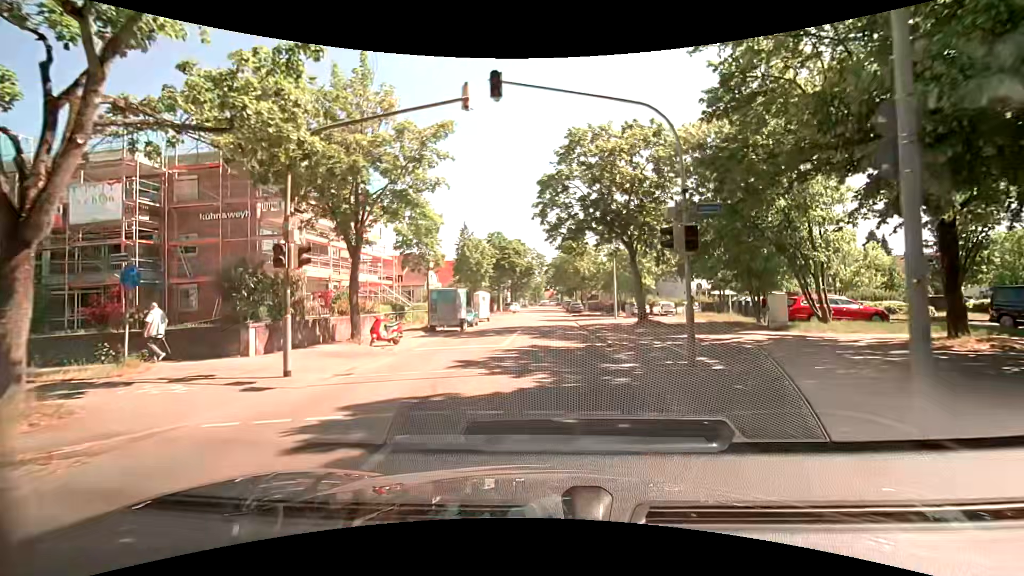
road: residential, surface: asphalt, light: Day
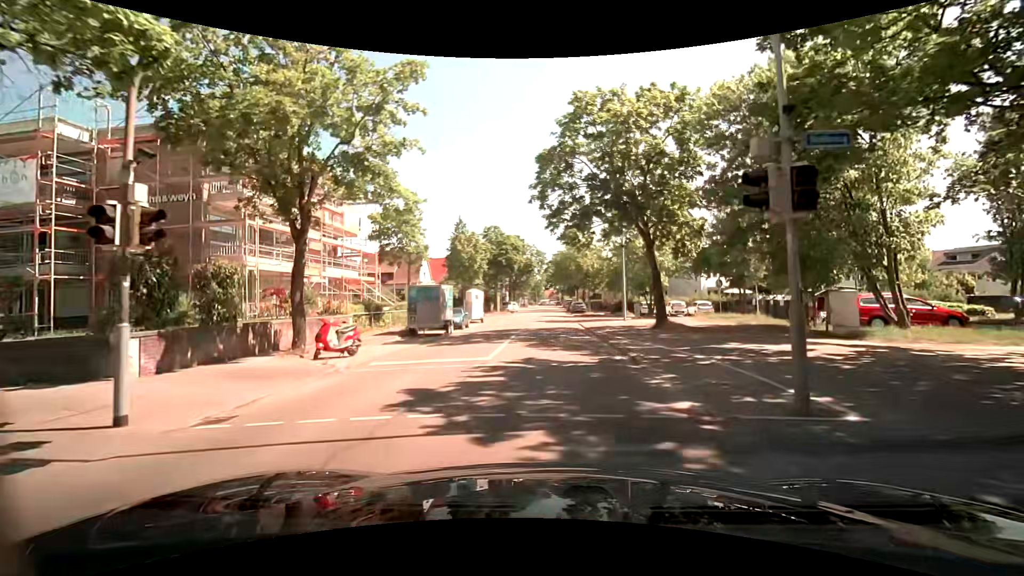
(0.0, +4.3) m; +1°
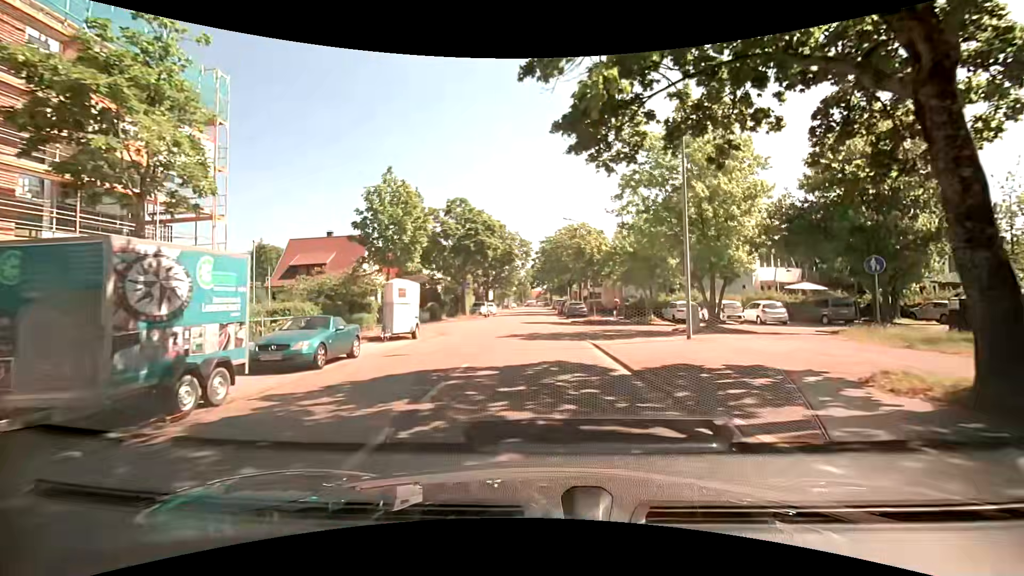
(+0.1, +17.2) m; +1°
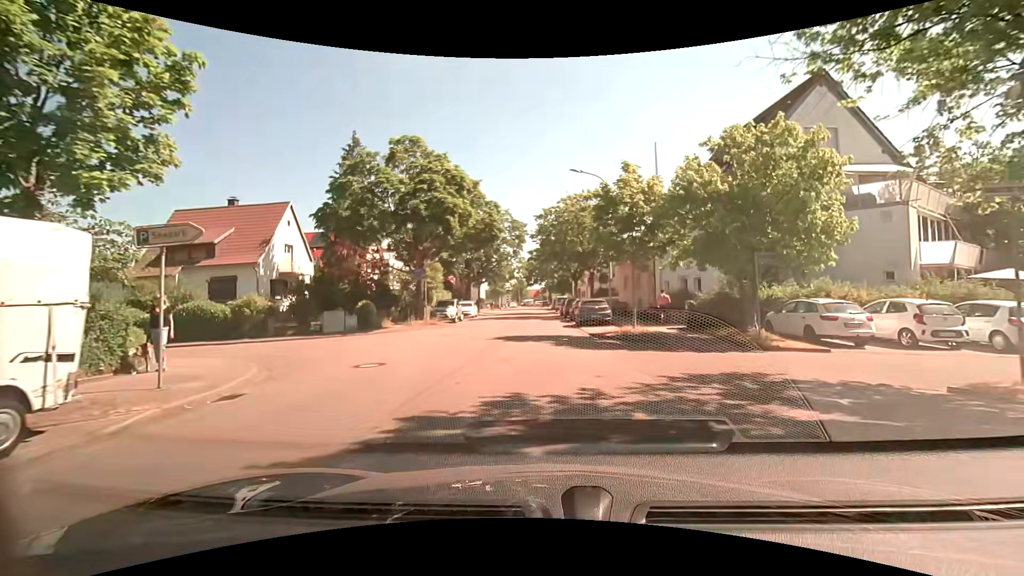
(+0.1, +16.9) m; 0°
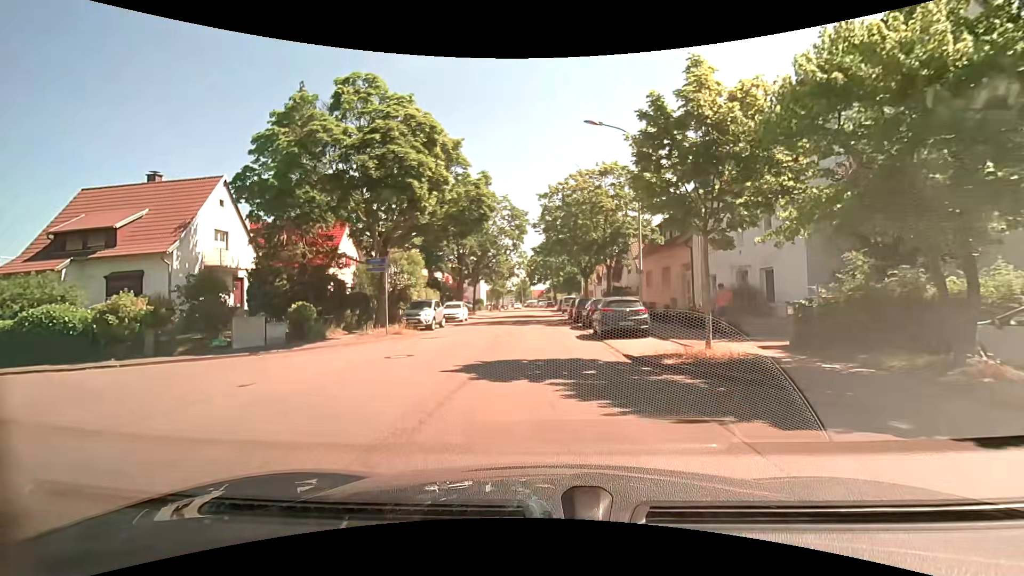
(0.0, +8.3) m; +1°
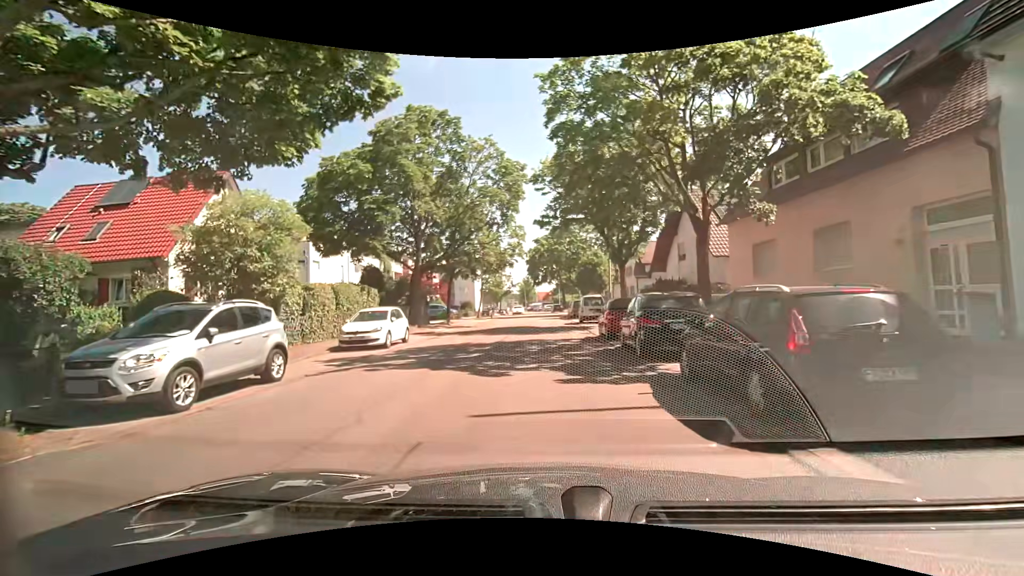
(-0.4, +18.6) m; -1°
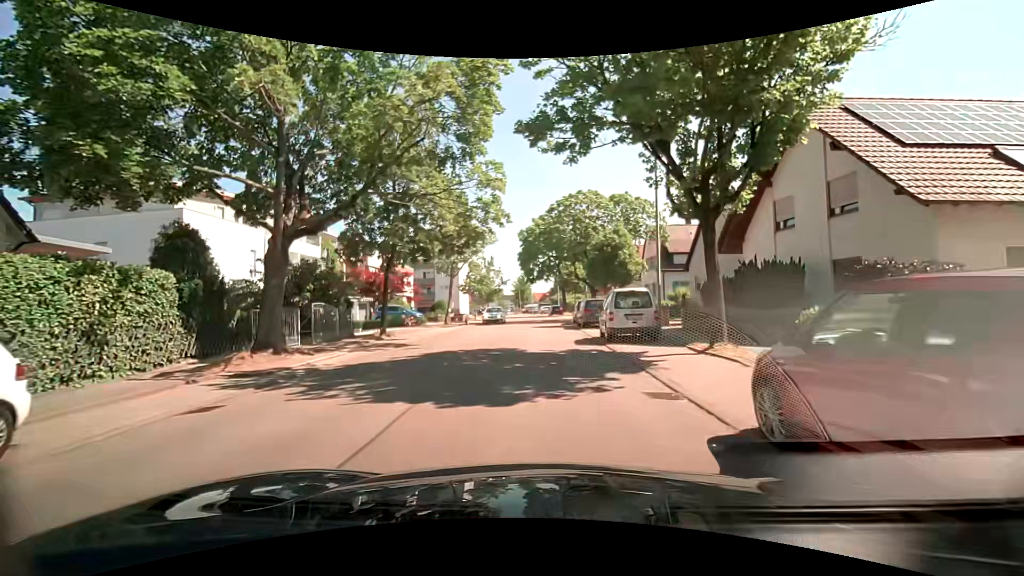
(-0.2, +15.5) m; -1°
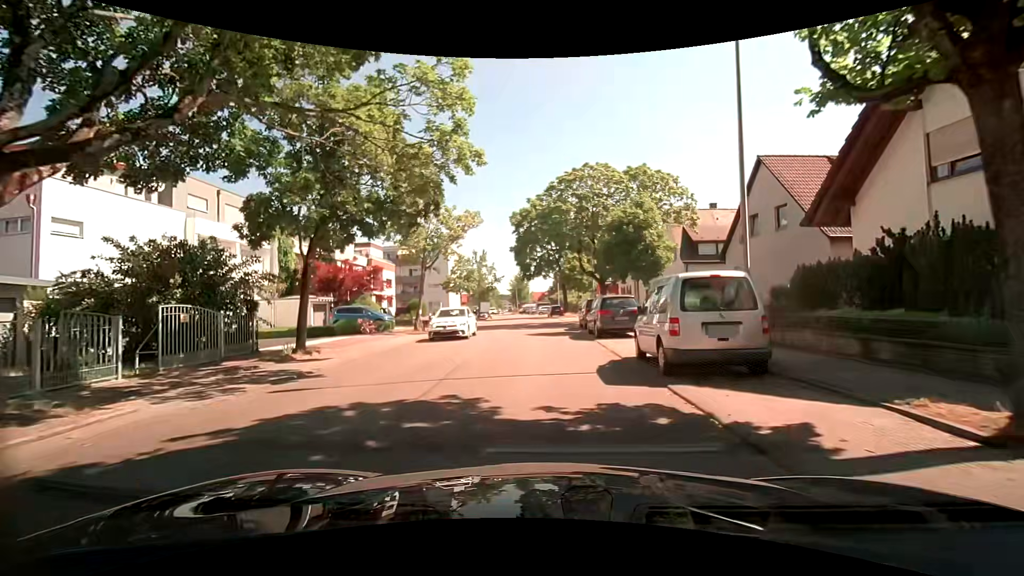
(+0.1, +8.3) m; +1°
